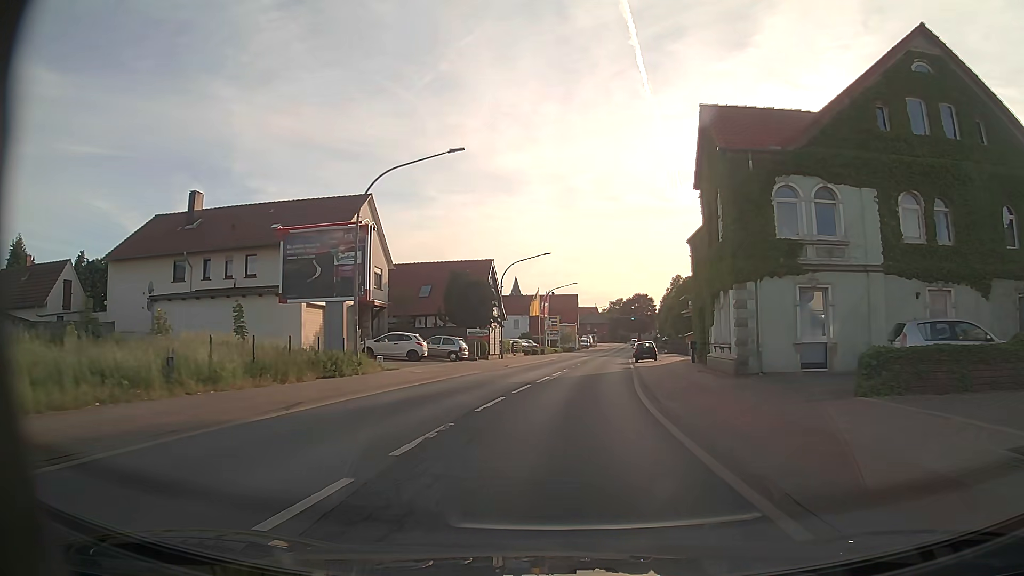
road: primary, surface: asphalt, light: Day
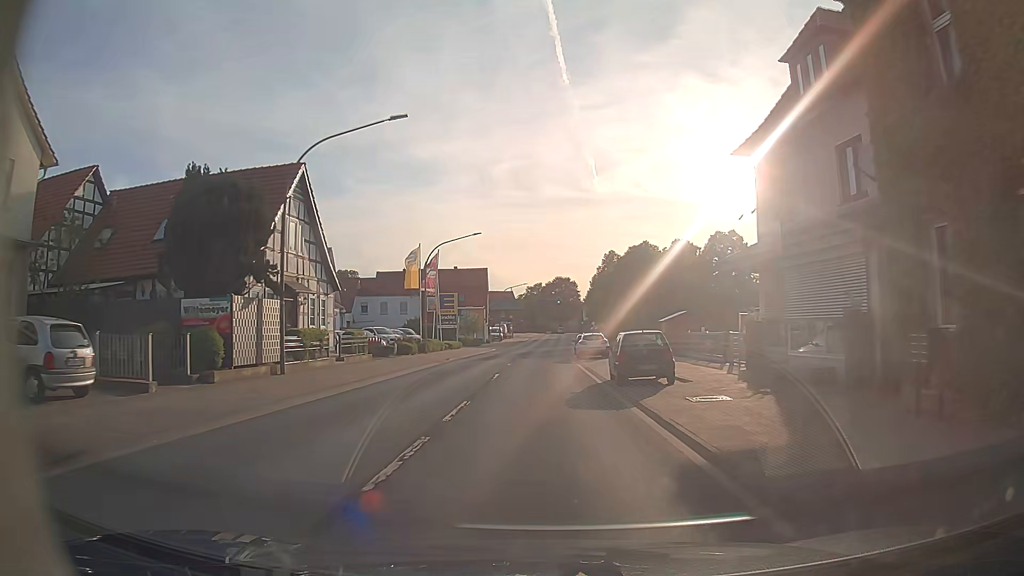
(+1.9, +29.9) m; +7°
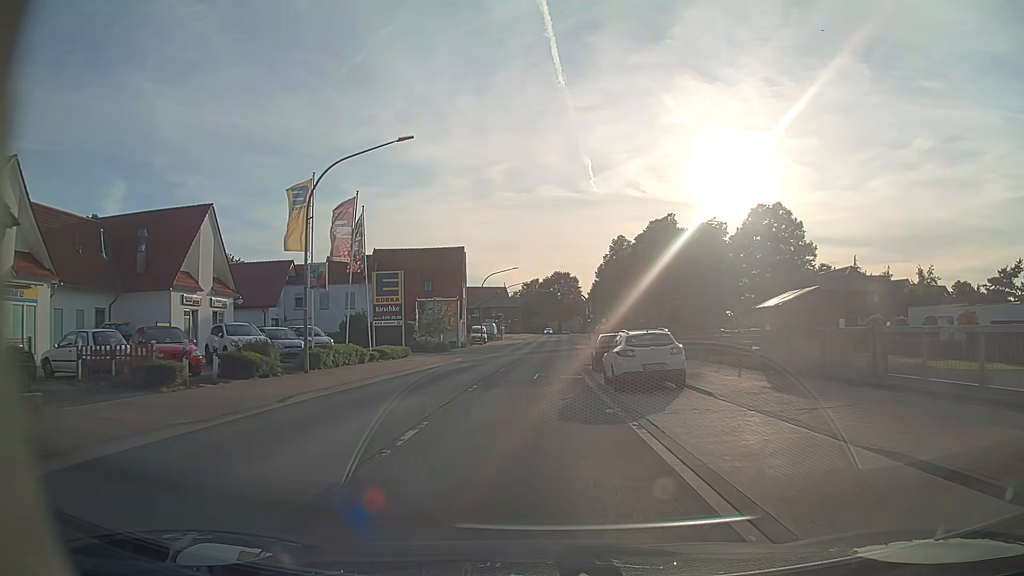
(+0.1, +22.2) m; +1°
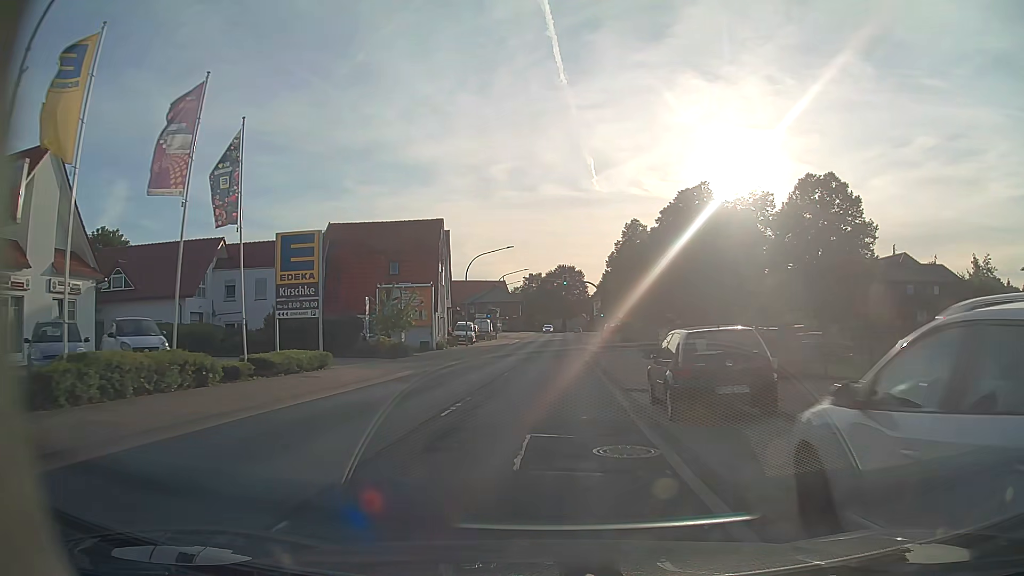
(-0.1, +15.2) m; -1°
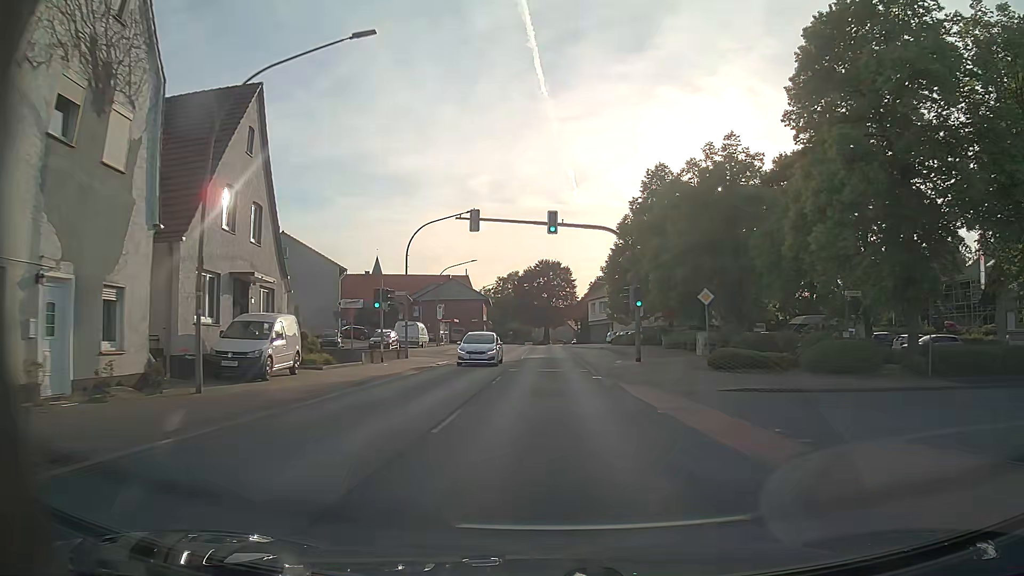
(+0.8, +39.6) m; +2°
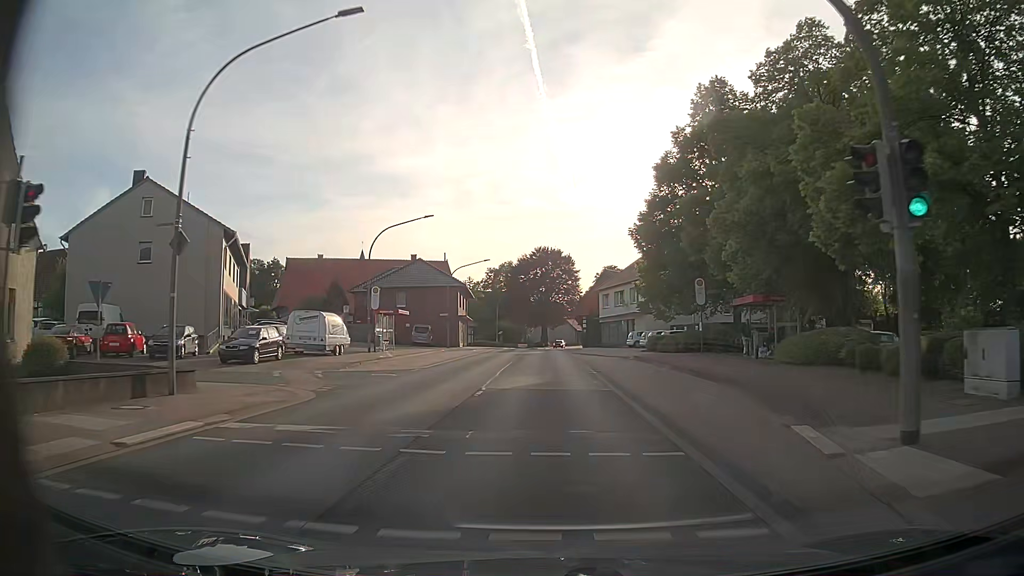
(0.0, +23.2) m; 0°
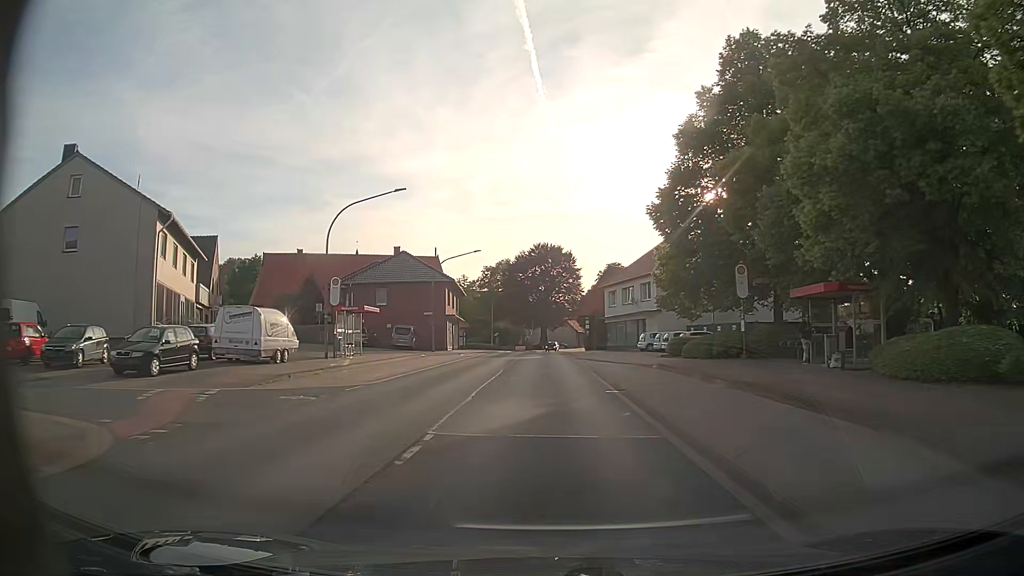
(0.0, +7.7) m; 0°
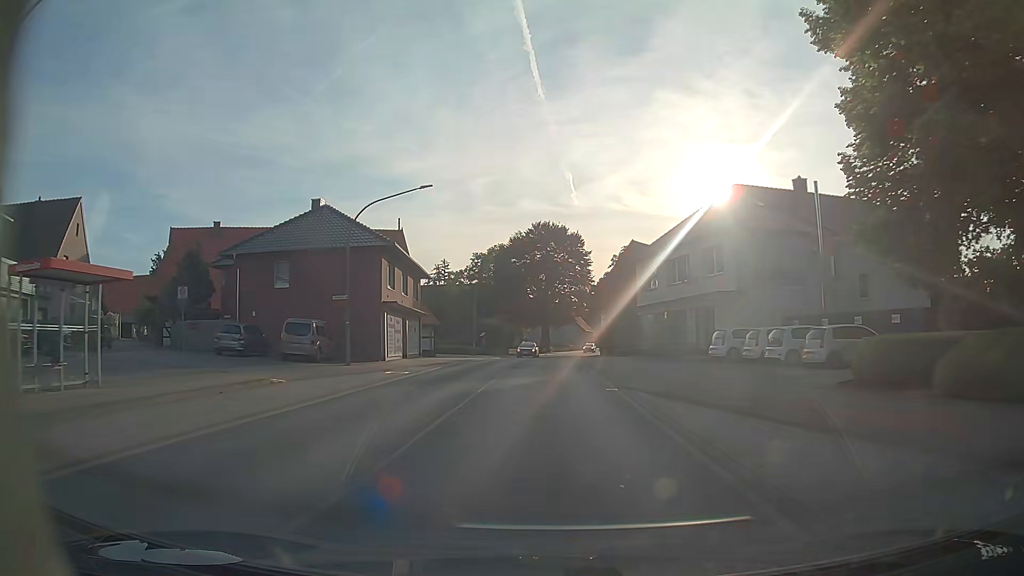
(0.0, +22.8) m; 0°
(0, +10) (0, +20) (0, +30) (0, +40) (+1, +50) (+1, +60) (+2, +70) (+3, +80) (+4, +90) (+6, +100) m
